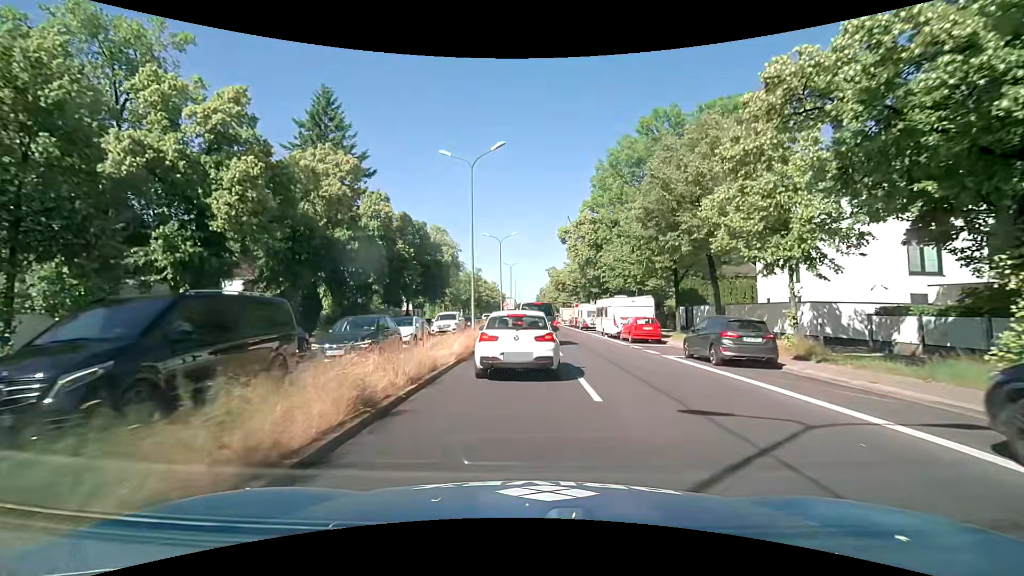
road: primary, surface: asphalt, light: Day
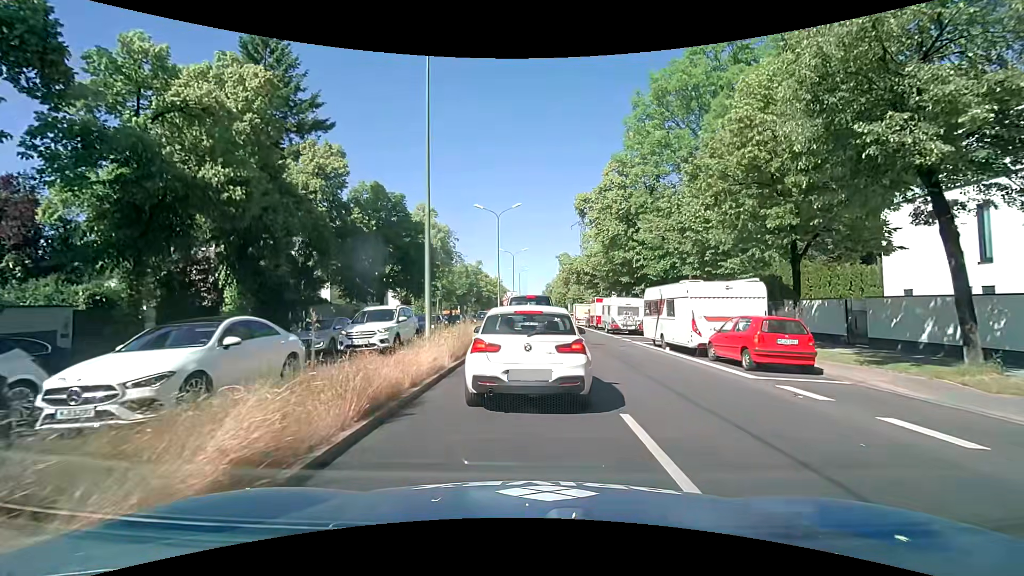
(-0.1, +12.8) m; -2°
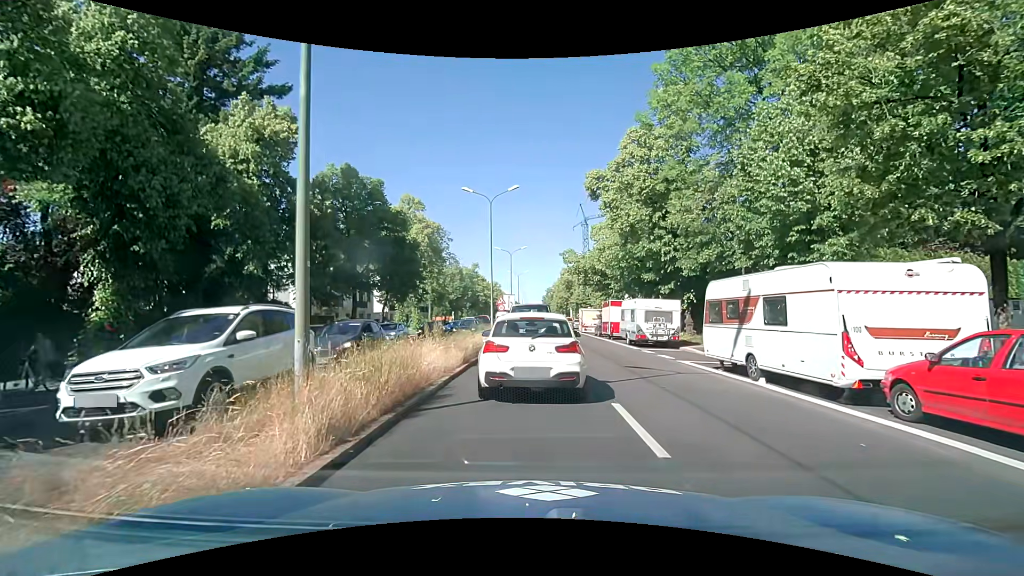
(+0.2, +7.5) m; 0°
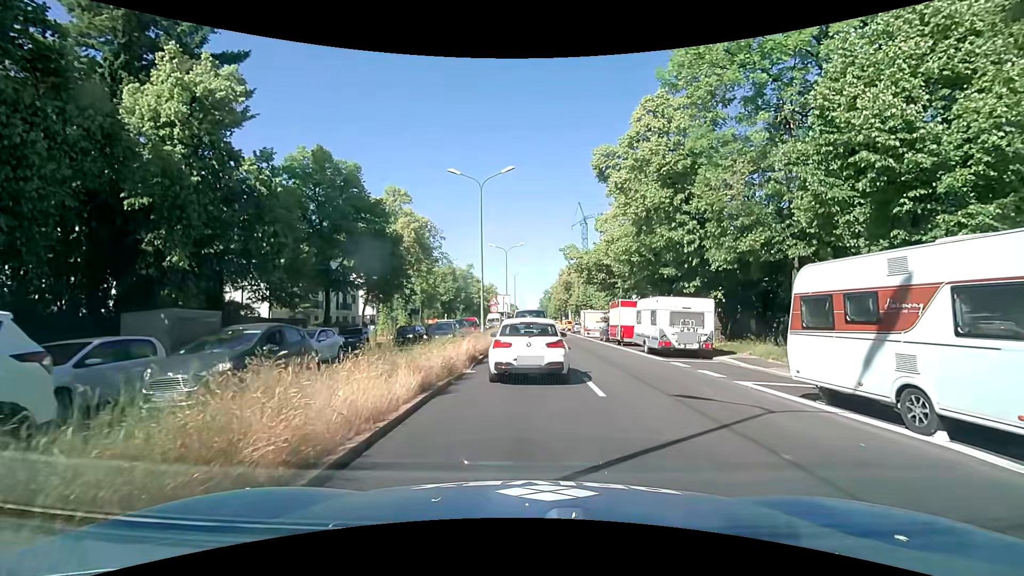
(+0.1, +5.1) m; +2°
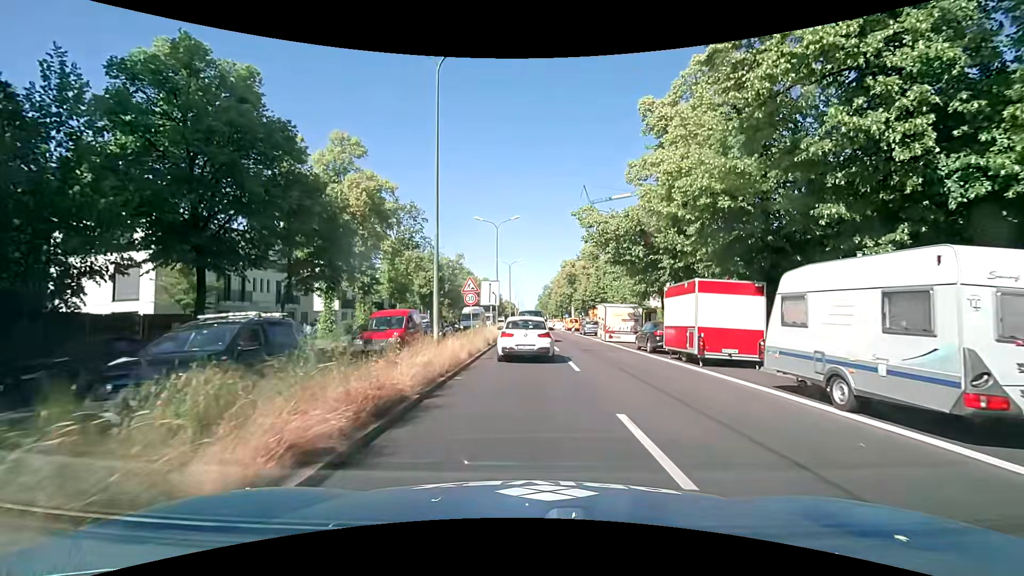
(-0.2, +14.5) m; -1°
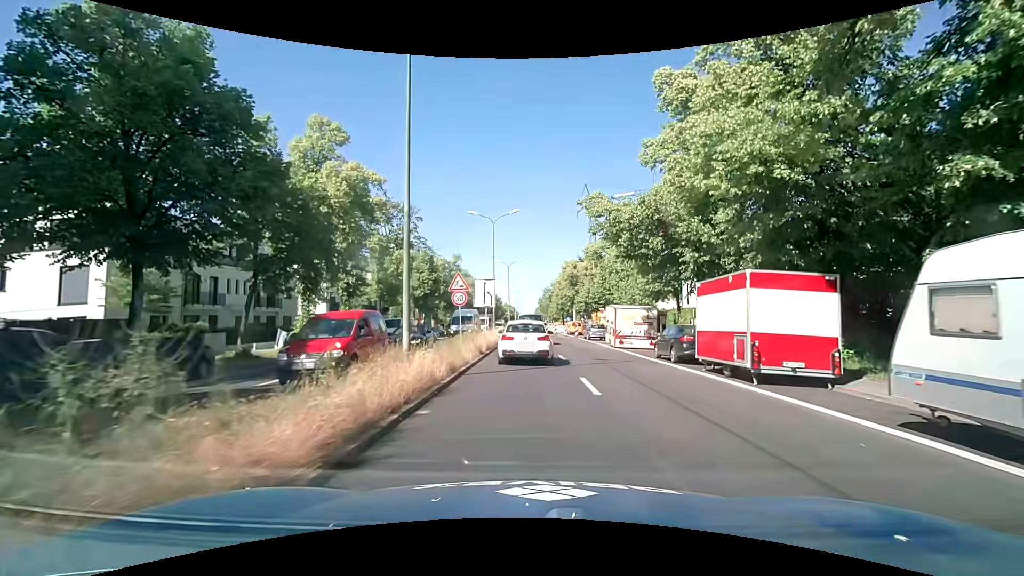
(+0.1, +3.8) m; +1°
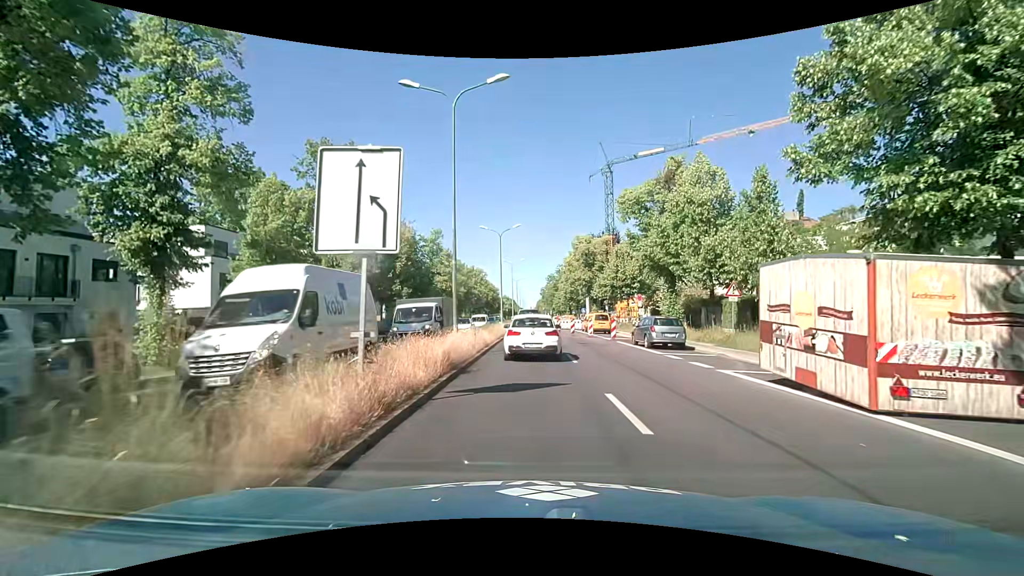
(-0.1, +21.7) m; 0°
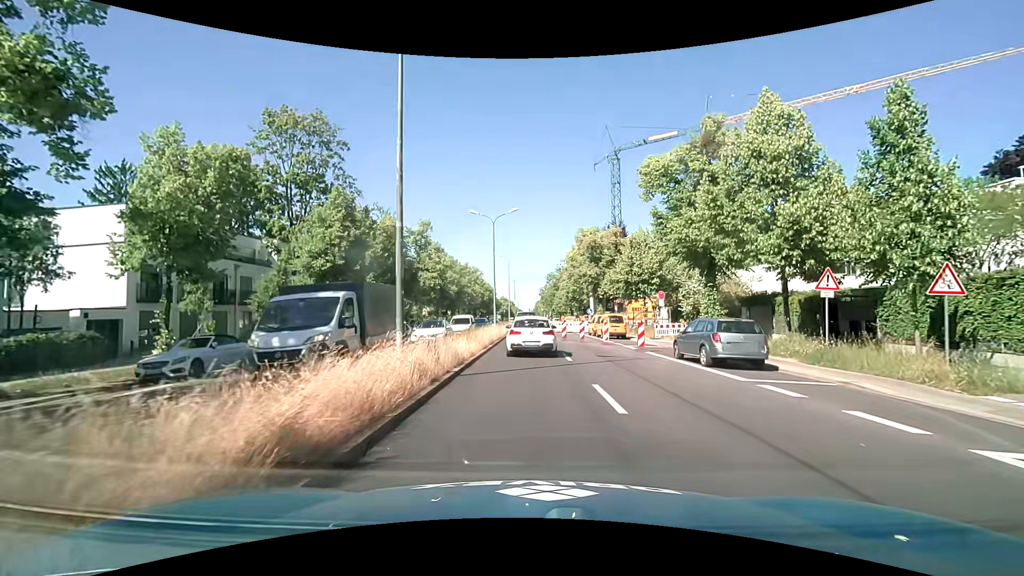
(0.0, +7.7) m; -1°
